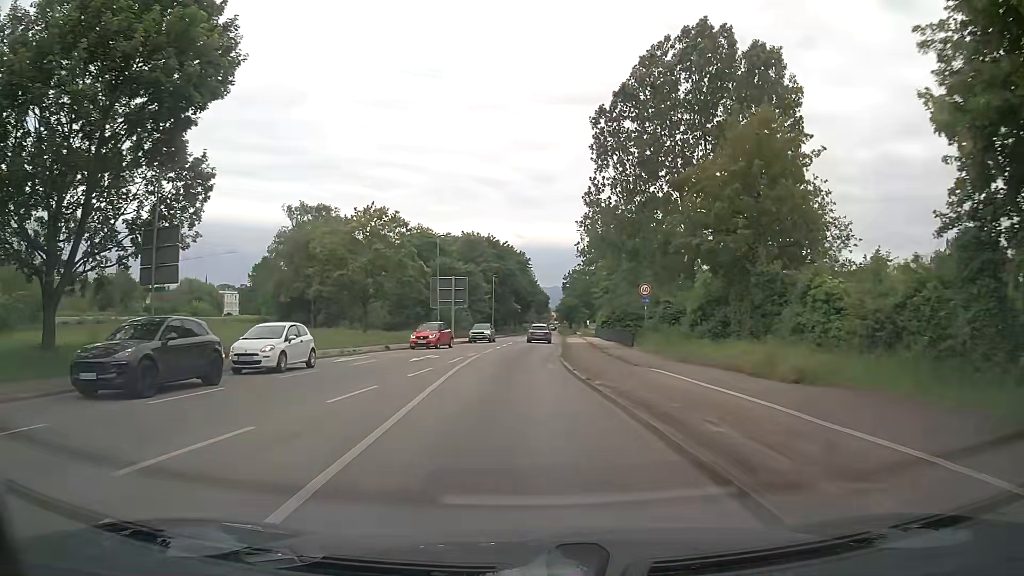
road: primary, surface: asphalt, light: Day
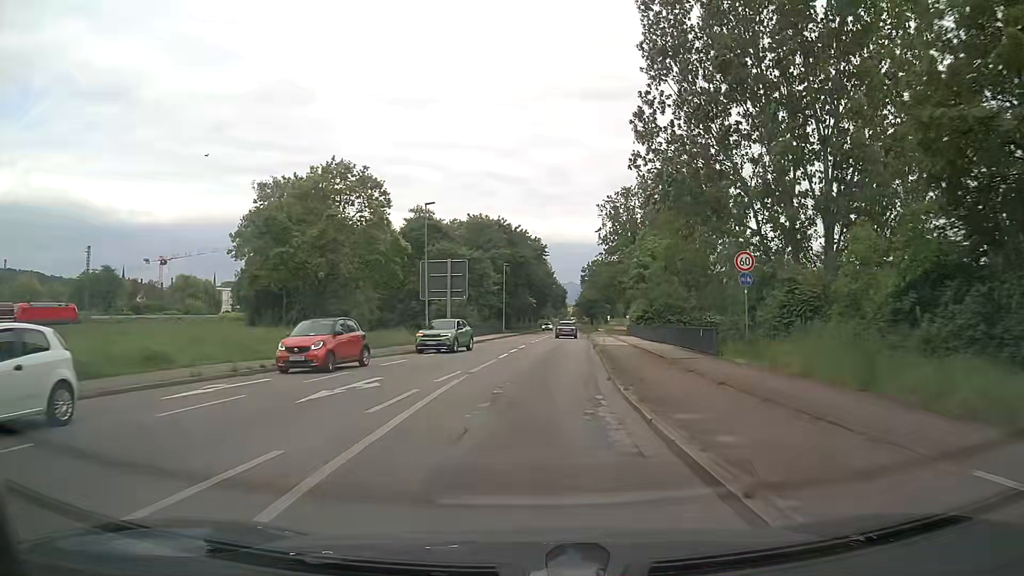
(-0.2, +13.7) m; -1°
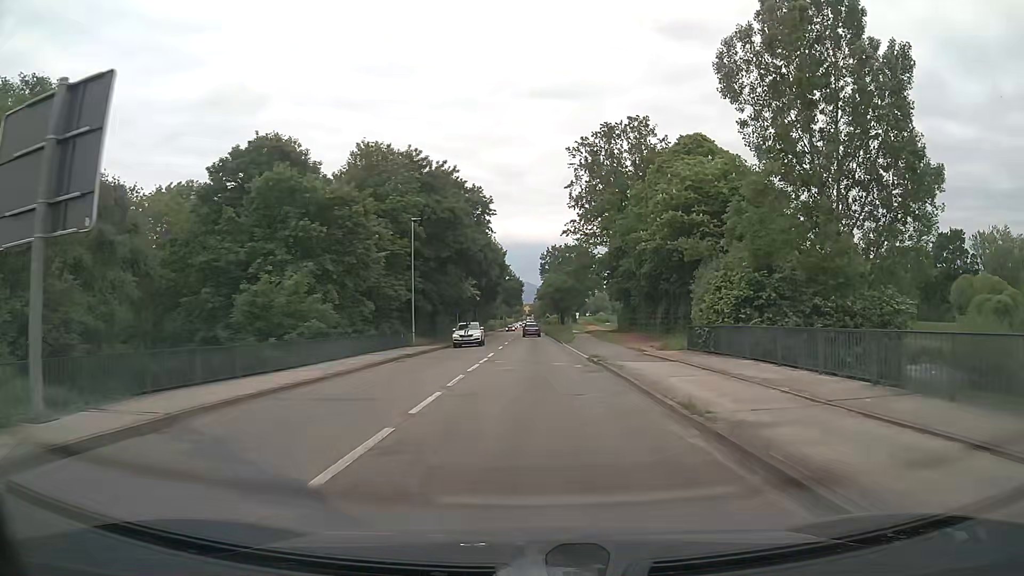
(+1.3, +37.6) m; +4°
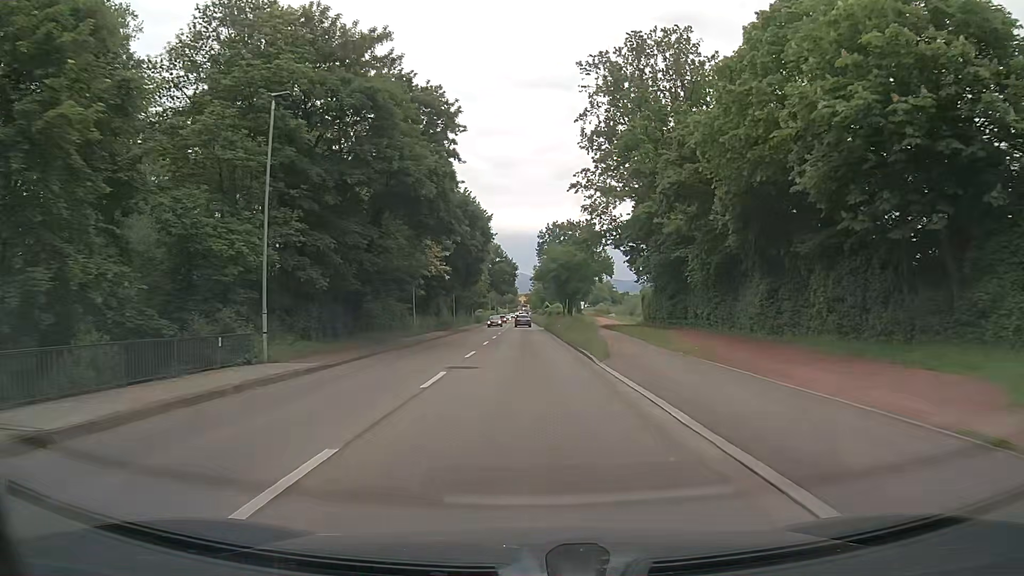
(+0.1, +24.8) m; 0°
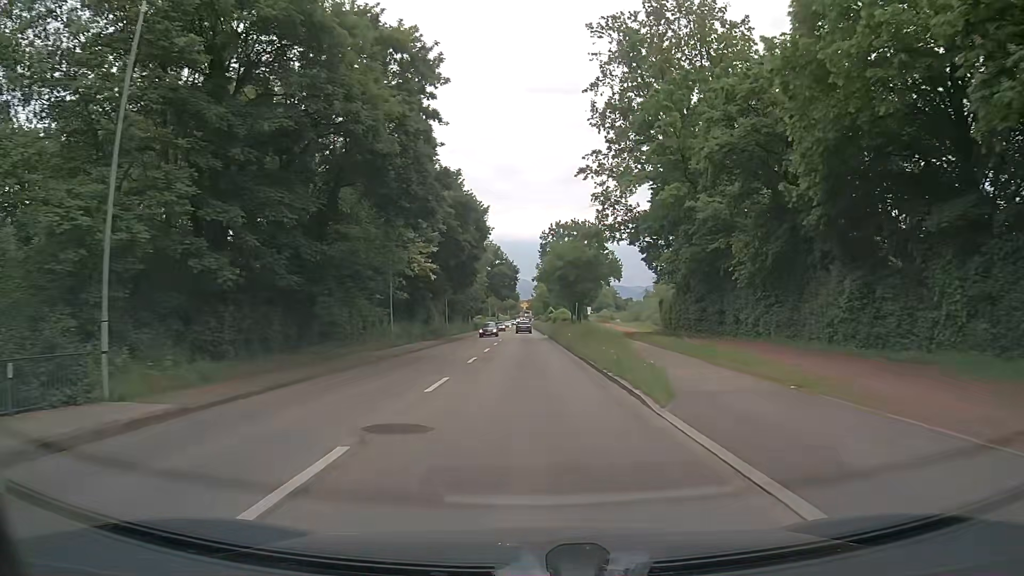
(0.0, +8.6) m; 0°
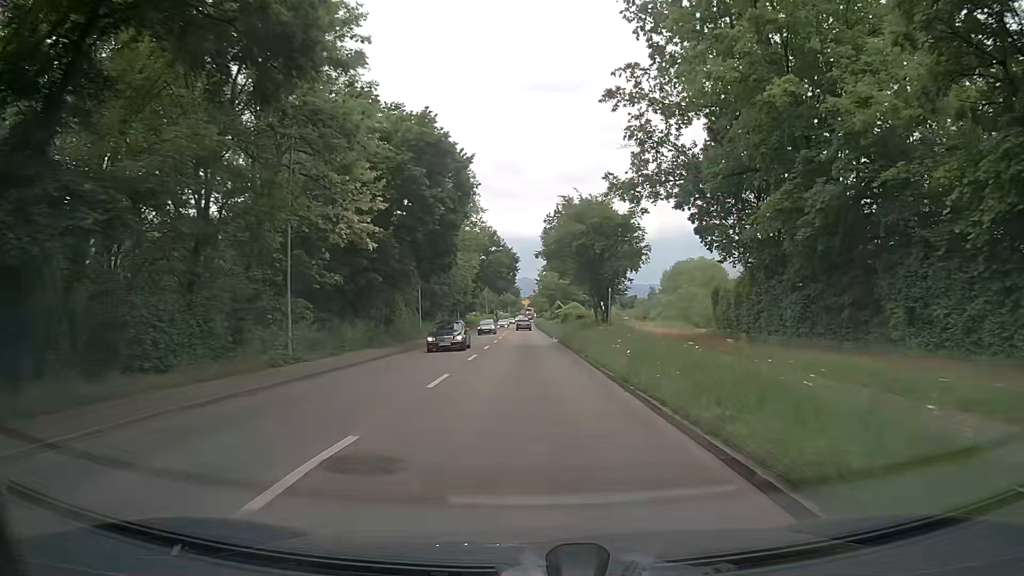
(-0.1, +17.6) m; 0°
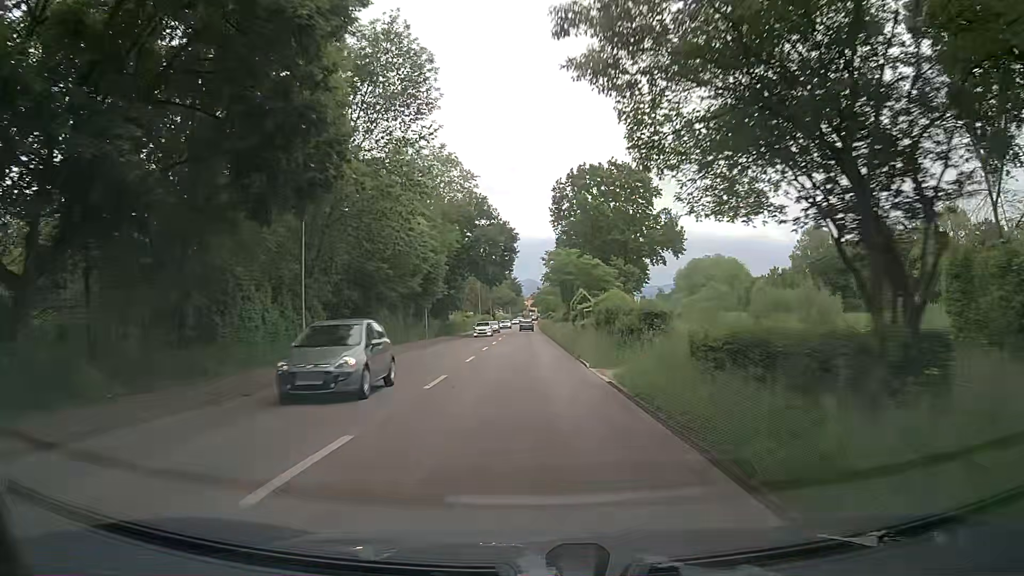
(-0.2, +26.9) m; 0°
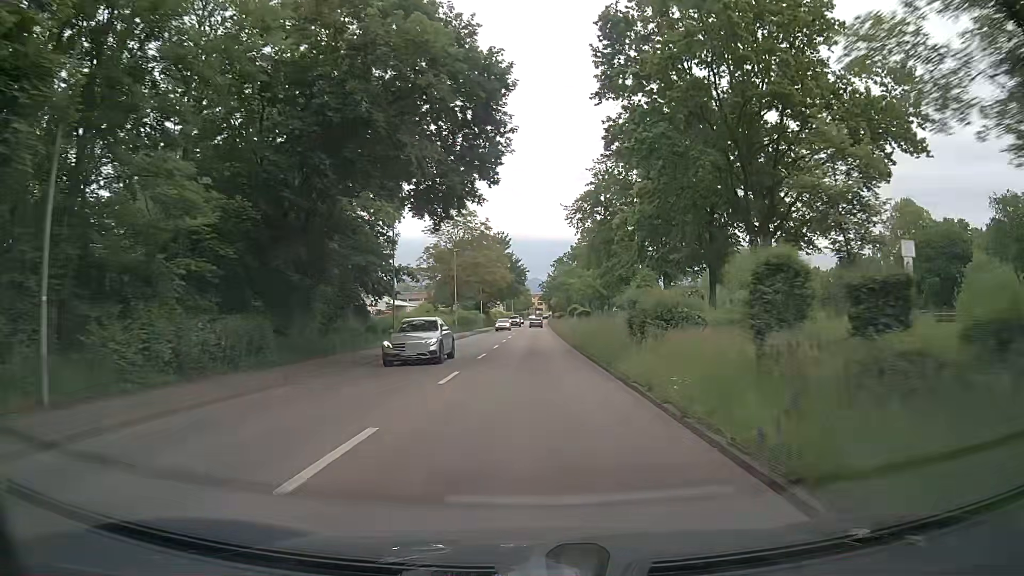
(-0.9, +44.9) m; -2°
(0, +10) (0, +20) (+1, +30) (+1, +40) (+1, +50) (+1, +60) (+2, +70) (+2, +80) (+2, +90) (+2, +100) m
